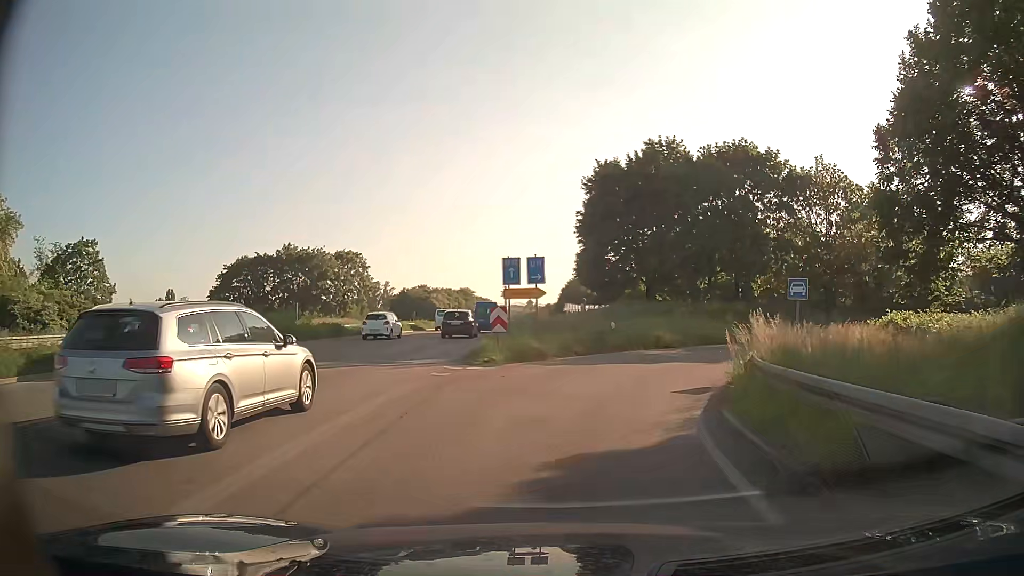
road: trunk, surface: asphalt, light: Day
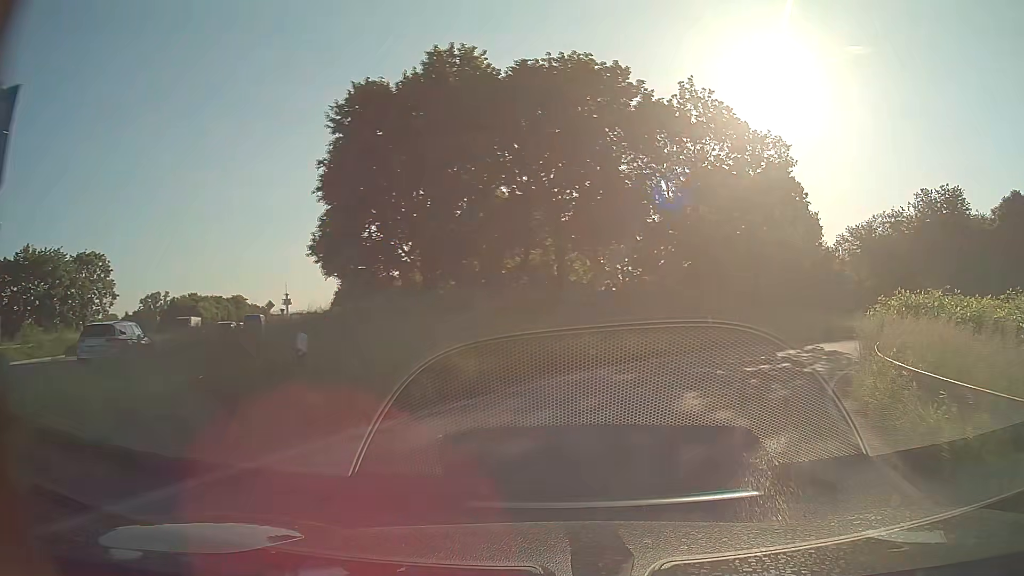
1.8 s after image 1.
(+2.1, +17.5) m; +19°
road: trunk_link
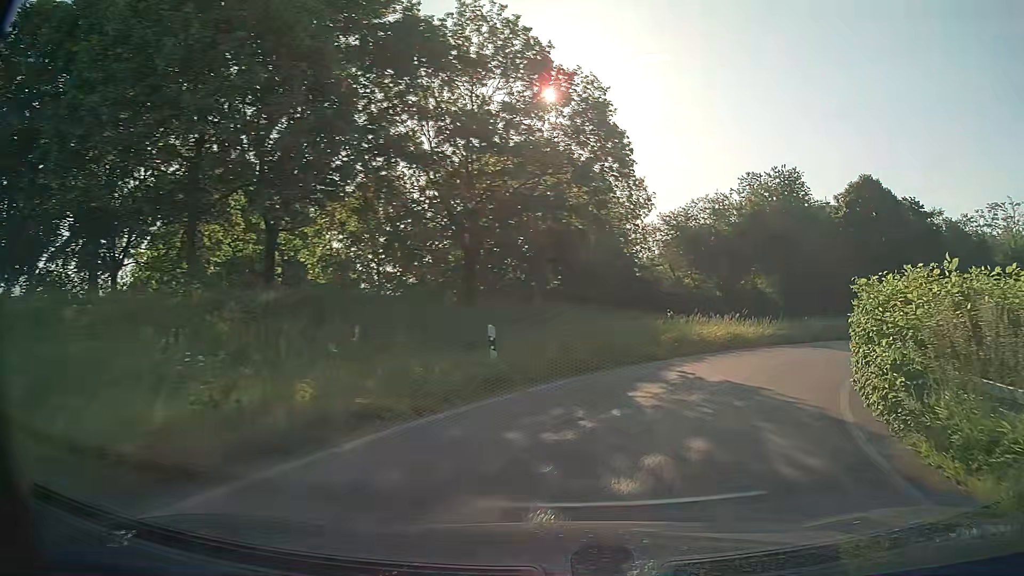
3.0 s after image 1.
(+1.8, +11.0) m; +19°
(+2, +10) (+6, +19) (+13, +26) (+22, +31) (+31, +35) (+41, +37) (+50, +40) (+60, +42) (+70, +44) (+80, +46) m
